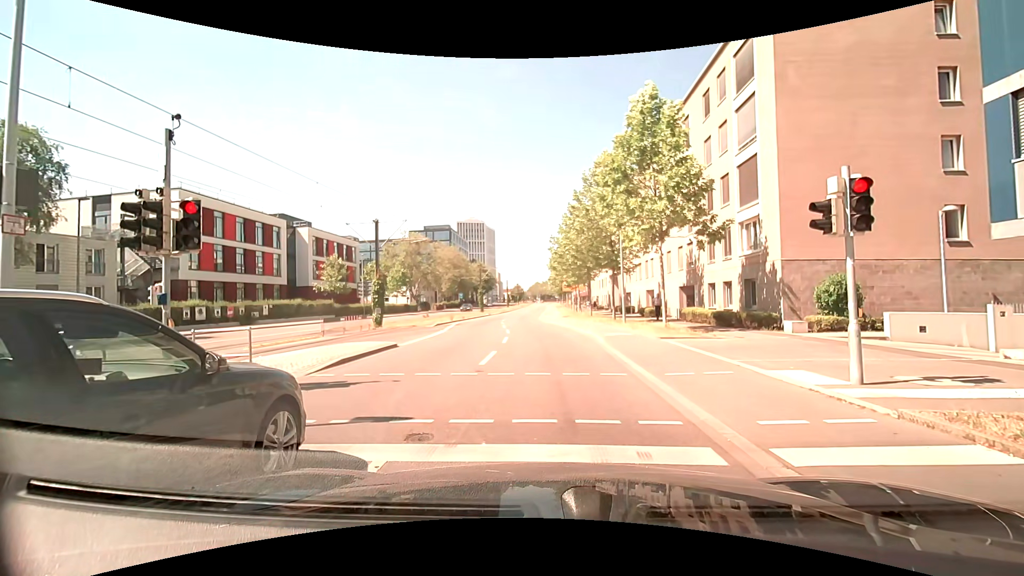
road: secondary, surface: asphalt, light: Day
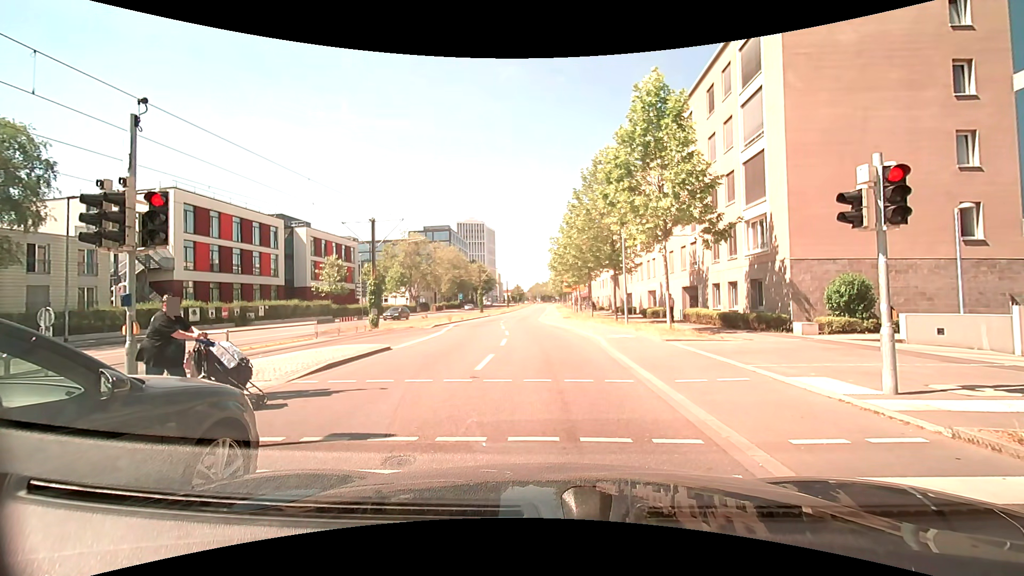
(0.0, +0.8) m; 0°
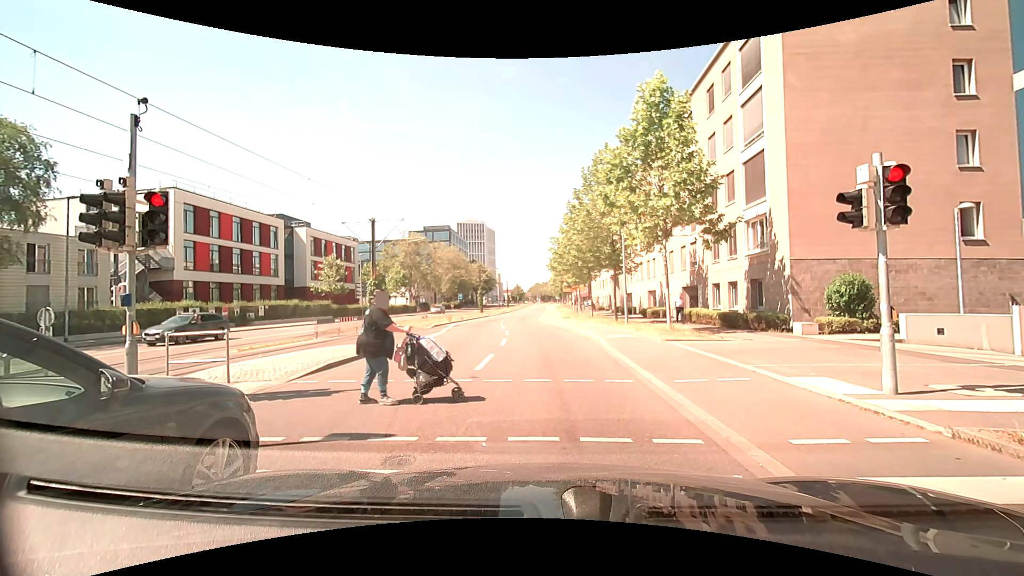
(0.0, 0.0) m; 0°
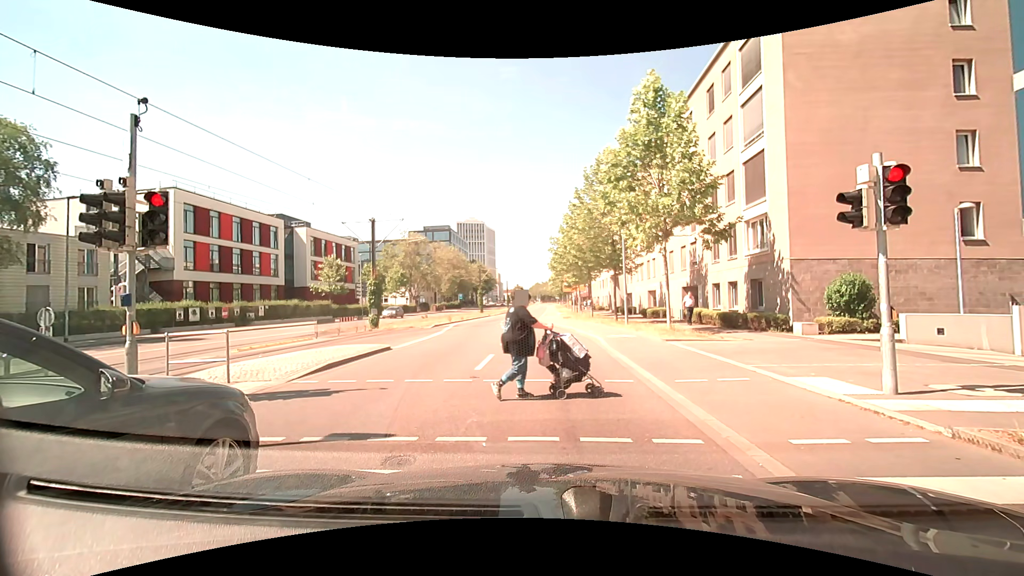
(0.0, 0.0) m; 0°
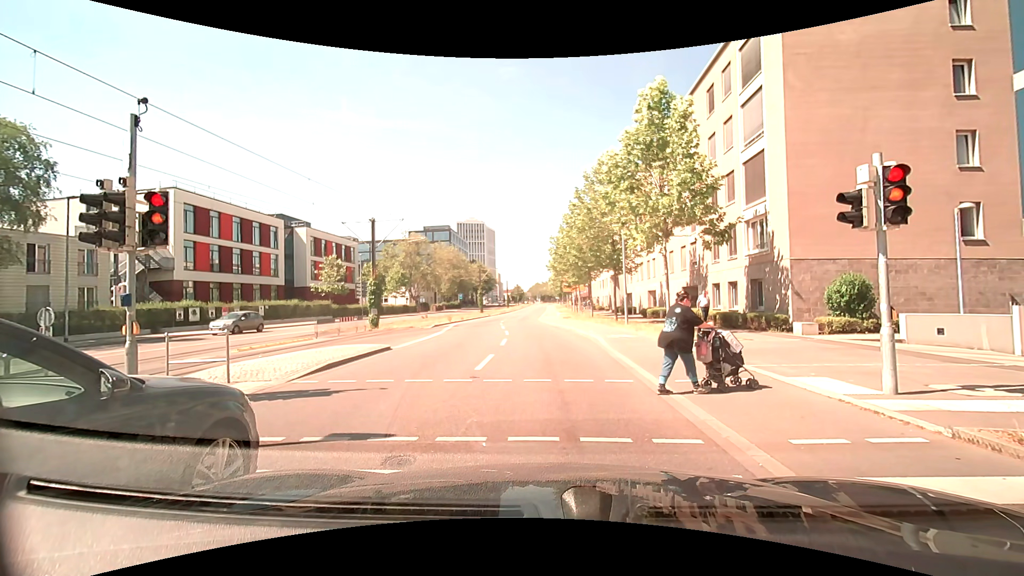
(0.0, 0.0) m; 0°
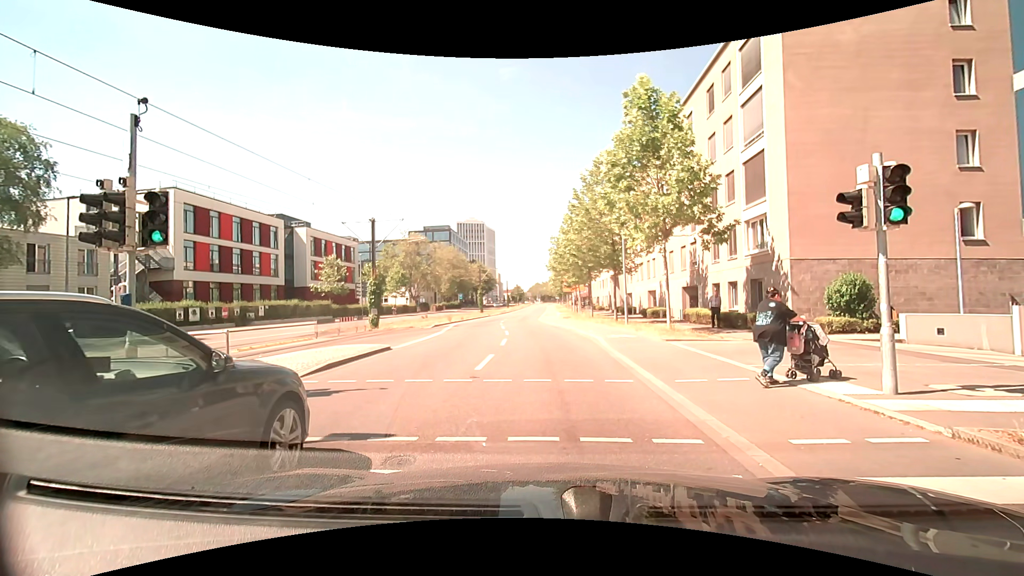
(0.0, 0.0) m; 0°
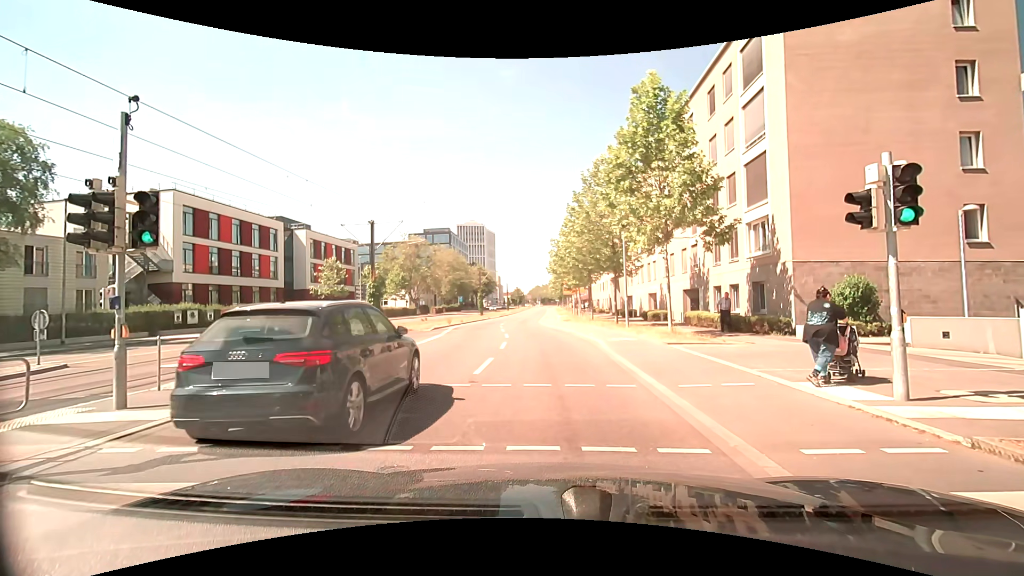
(0.0, +0.2) m; 0°
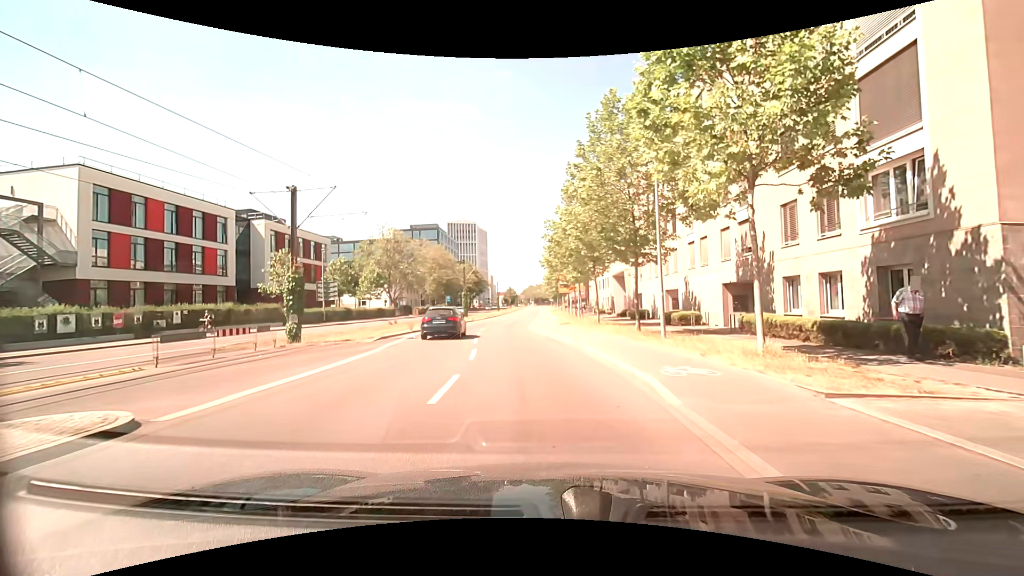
(+0.1, +9.7) m; +2°
(0, +10) (-1, +20) (-2, +30) (-3, +40) (-4, +50) (-4, +60) (-4, +70) (-4, +80) (-4, +90) (-4, +100) m
